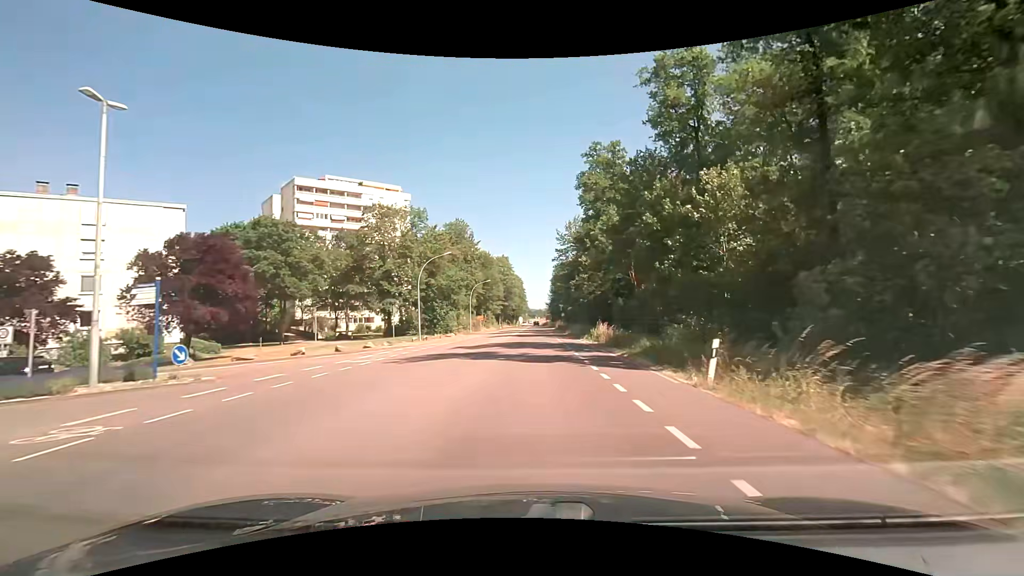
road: tertiary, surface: asphalt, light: Day
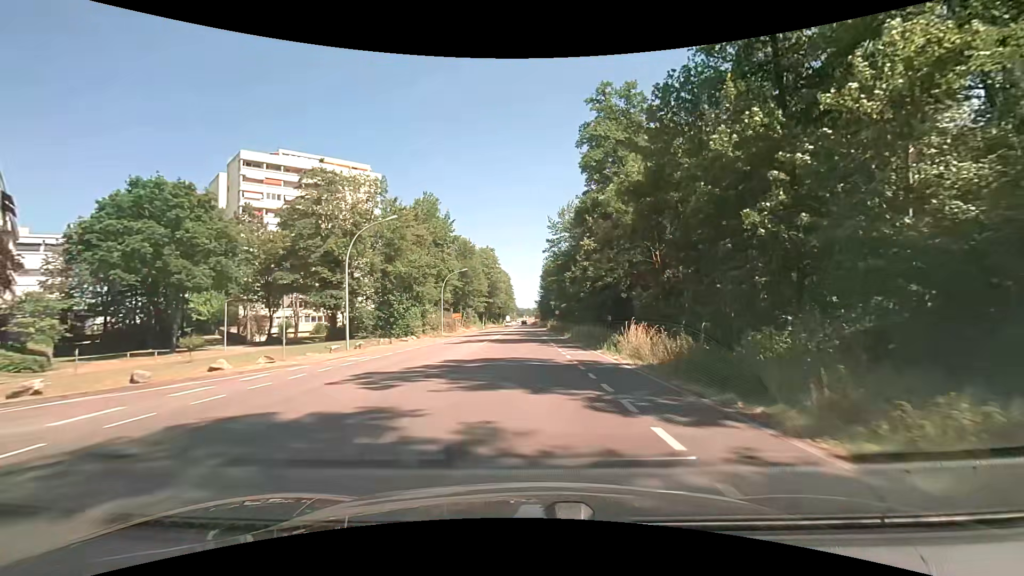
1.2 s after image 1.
(+0.2, +14.6) m; +2°
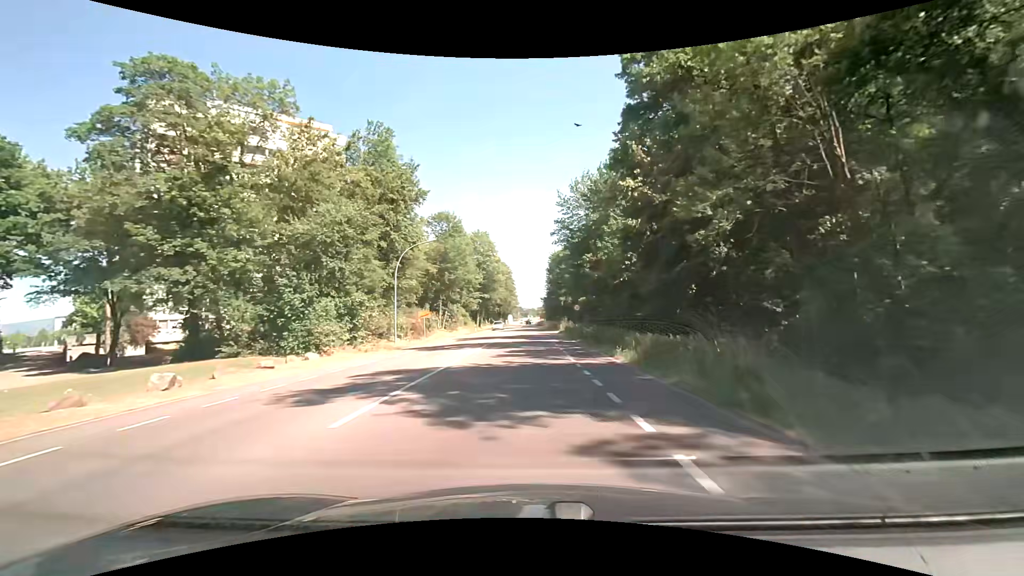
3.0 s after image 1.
(-0.2, +21.9) m; 0°
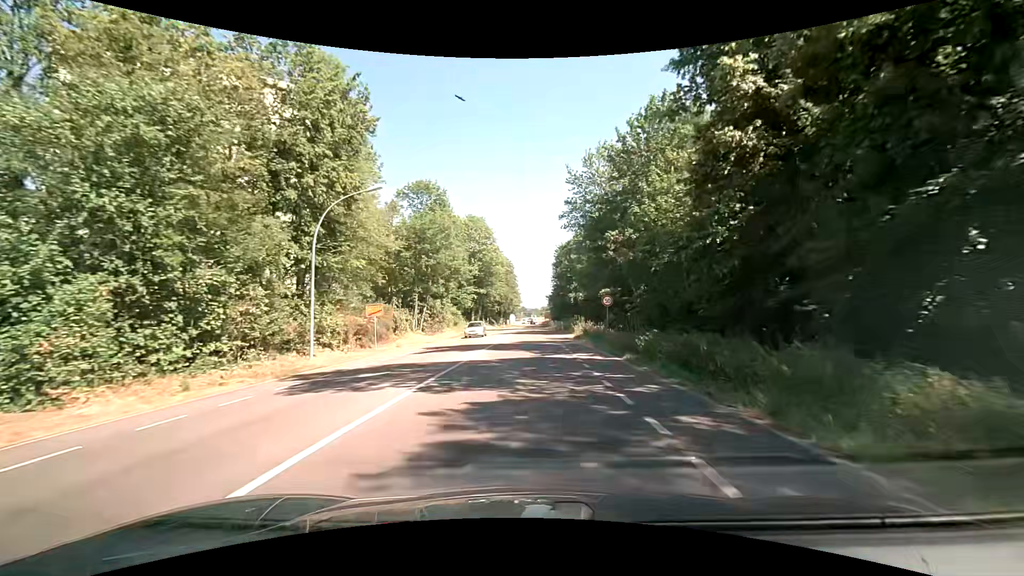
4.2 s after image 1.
(-0.2, +14.6) m; -1°
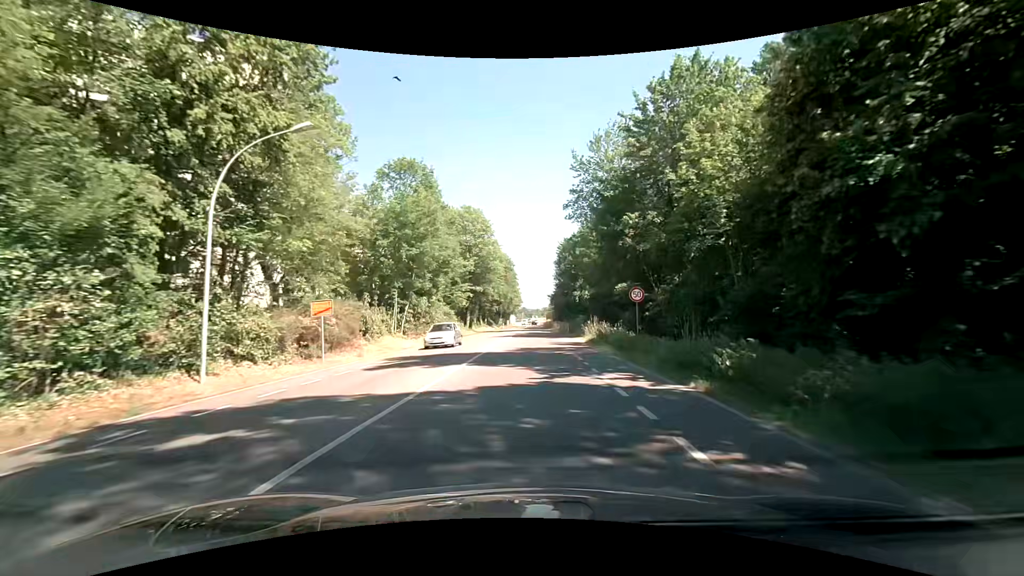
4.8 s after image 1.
(0.0, +7.3) m; 0°
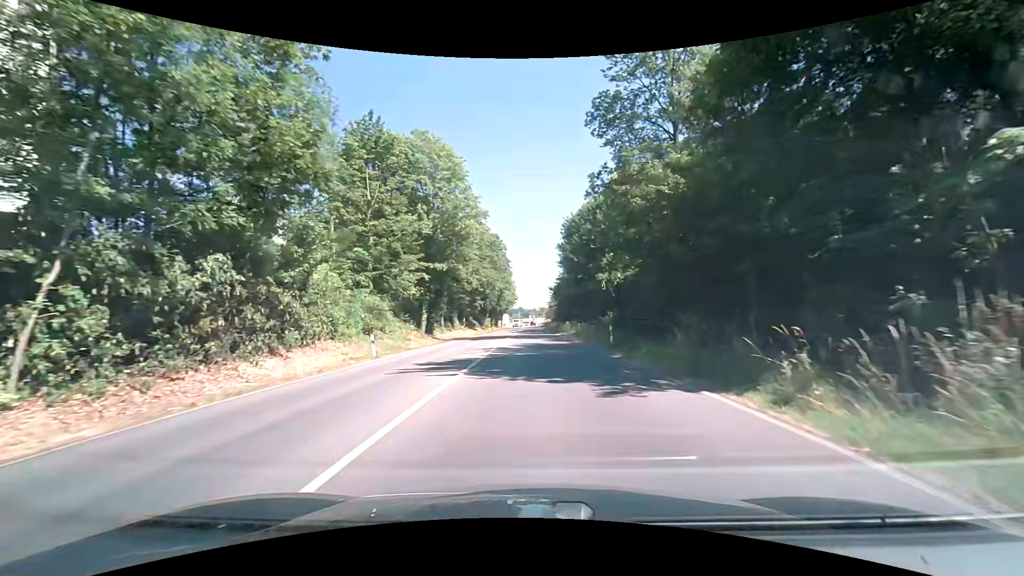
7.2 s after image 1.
(-0.1, +29.3) m; 0°
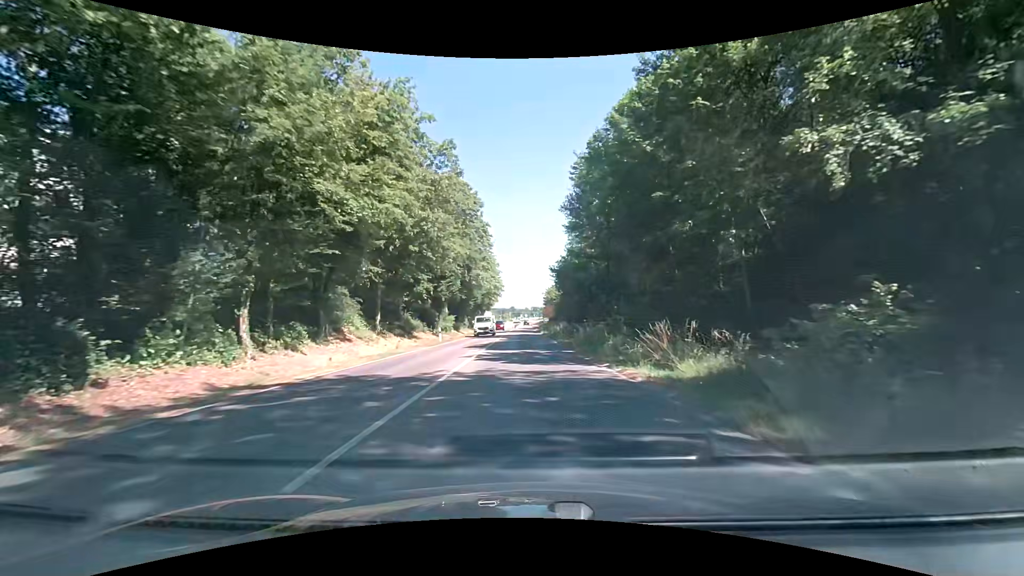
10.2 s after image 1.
(+0.3, +36.9) m; +2°
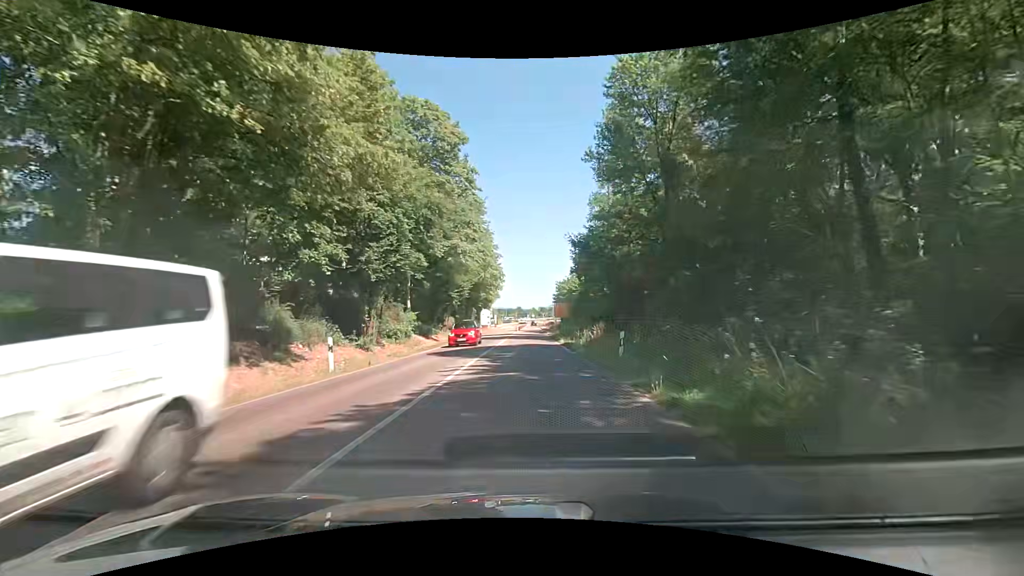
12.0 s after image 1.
(-0.5, +22.2) m; -1°
(0, +10) (0, +20) (0, +30) (0, +40) (0, +50) (0, +60) (0, +70) (0, +80) (0, +90) (0, +100) m
